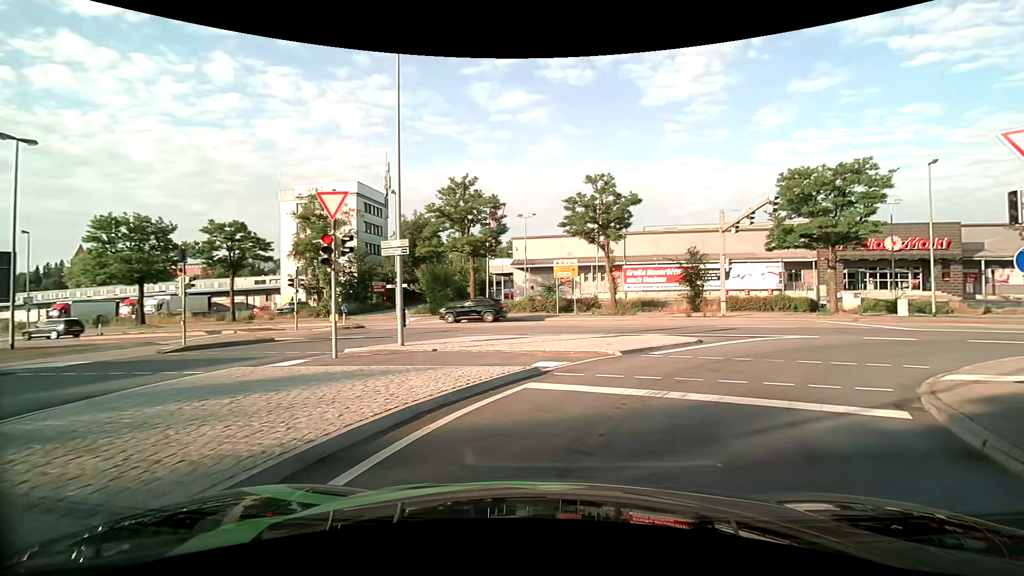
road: primary_link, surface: asphalt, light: Day
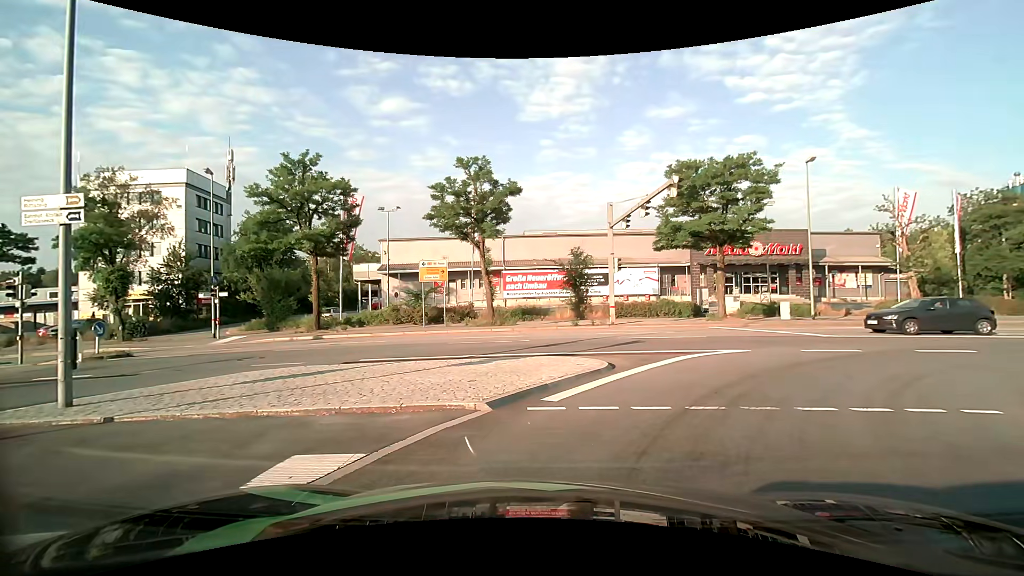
(+0.7, +5.8) m; +13°
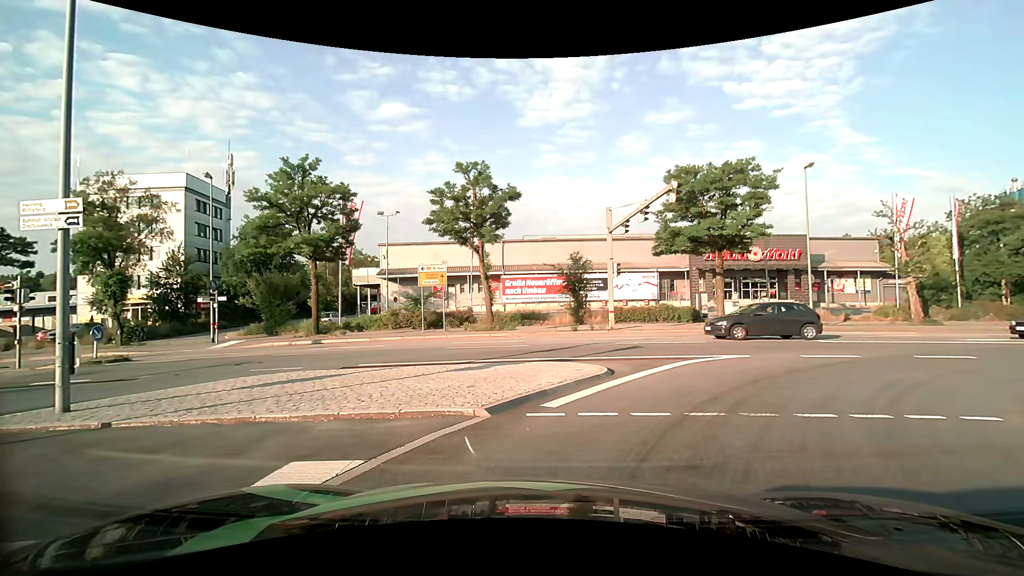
(0.0, +0.1) m; 0°
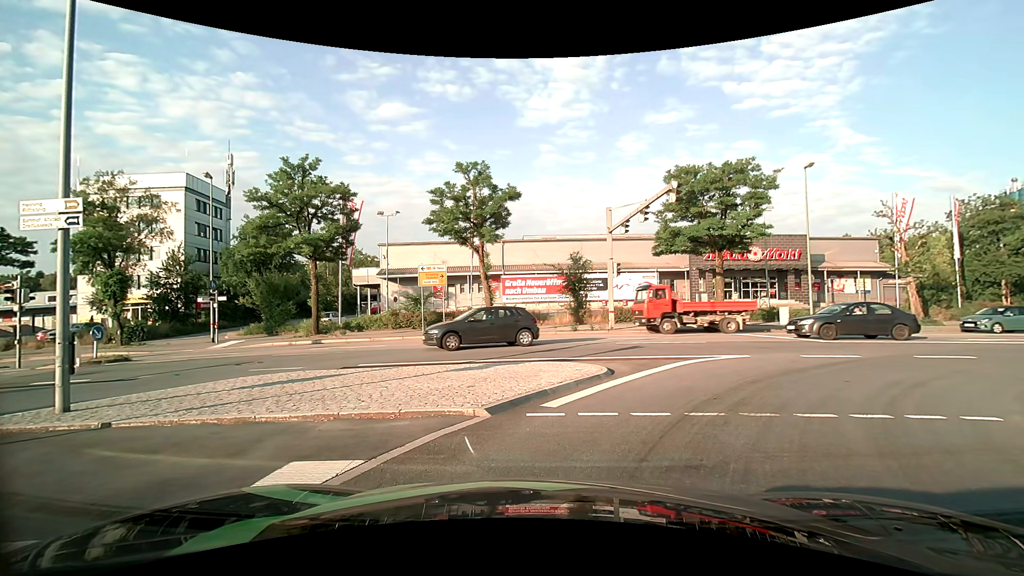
(0.0, 0.0) m; 0°
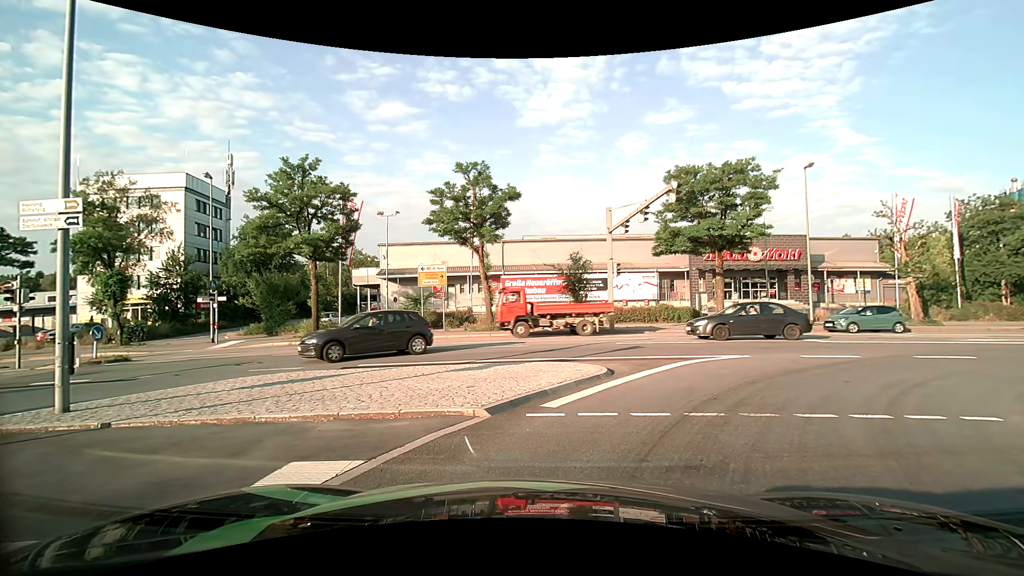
(0.0, 0.0) m; 0°
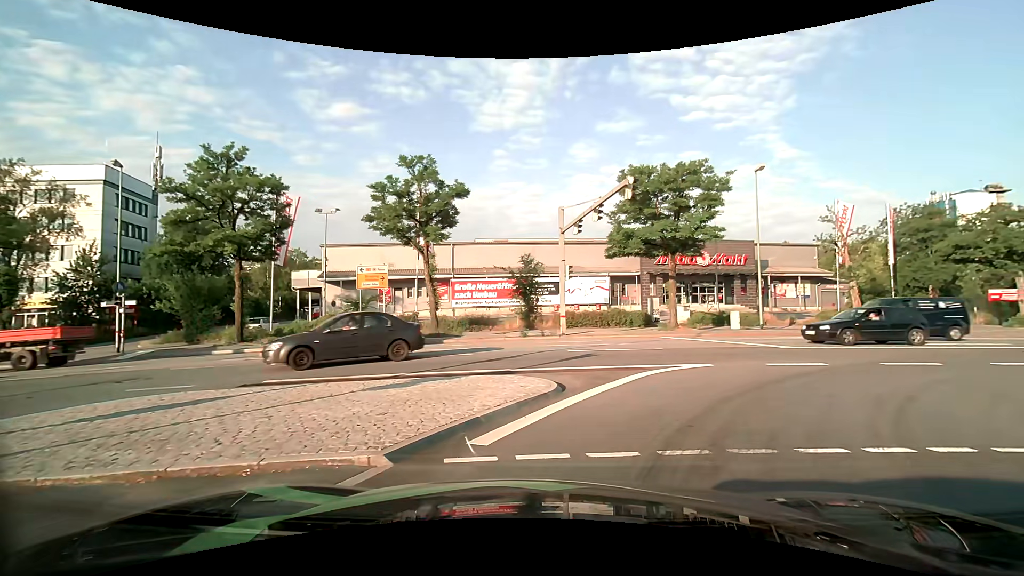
(+0.1, +2.0) m; +5°
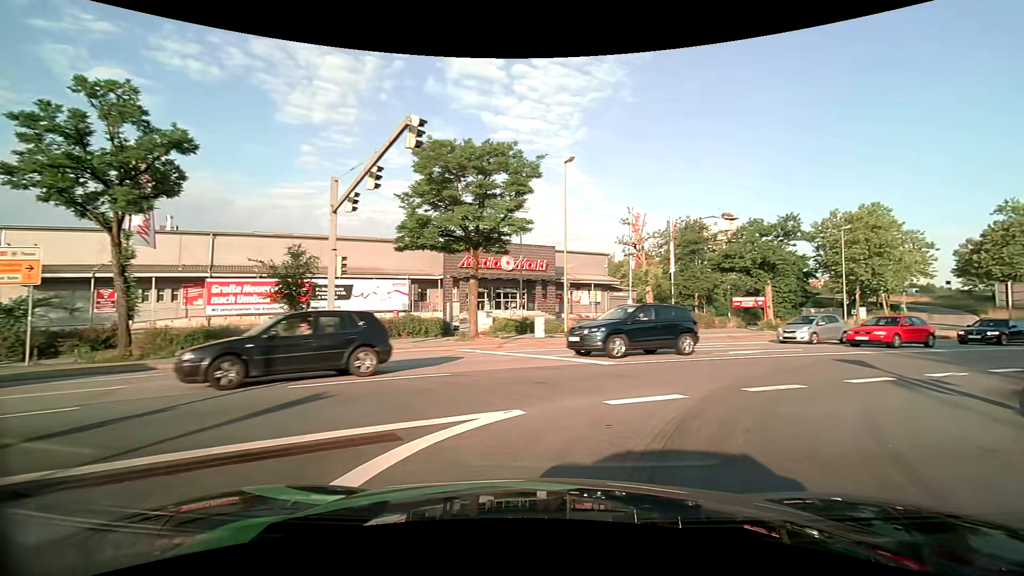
(+1.3, +6.5) m; +22°
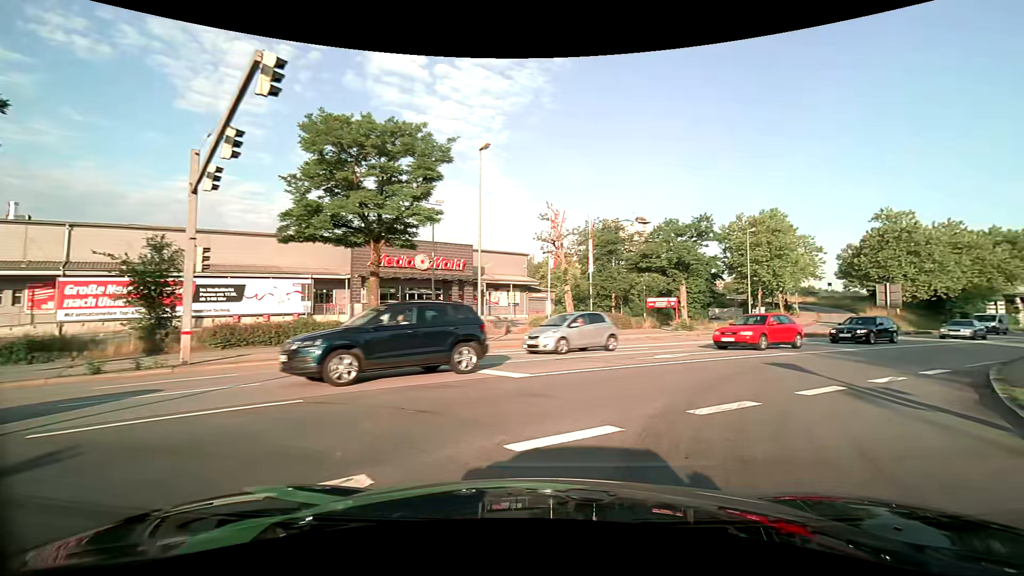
(+0.2, +2.6) m; +8°
(+3, +9) (+9, +17) (+17, +23) (+25, +30) (+33, +36) (+41, +42) (+49, +48) (+57, +54) (+65, +60) (+72, +66) m
